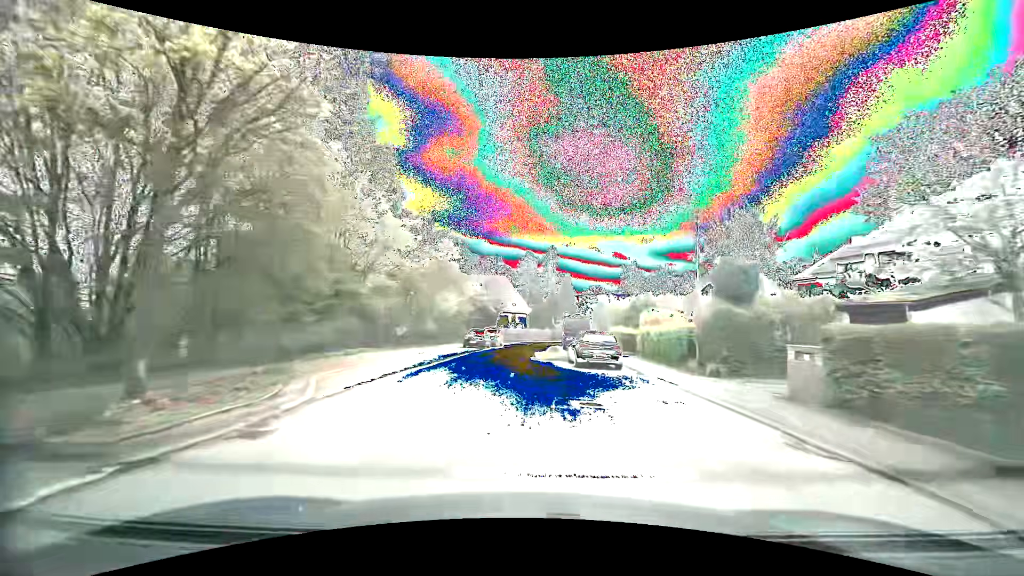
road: residential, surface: asphalt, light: Day
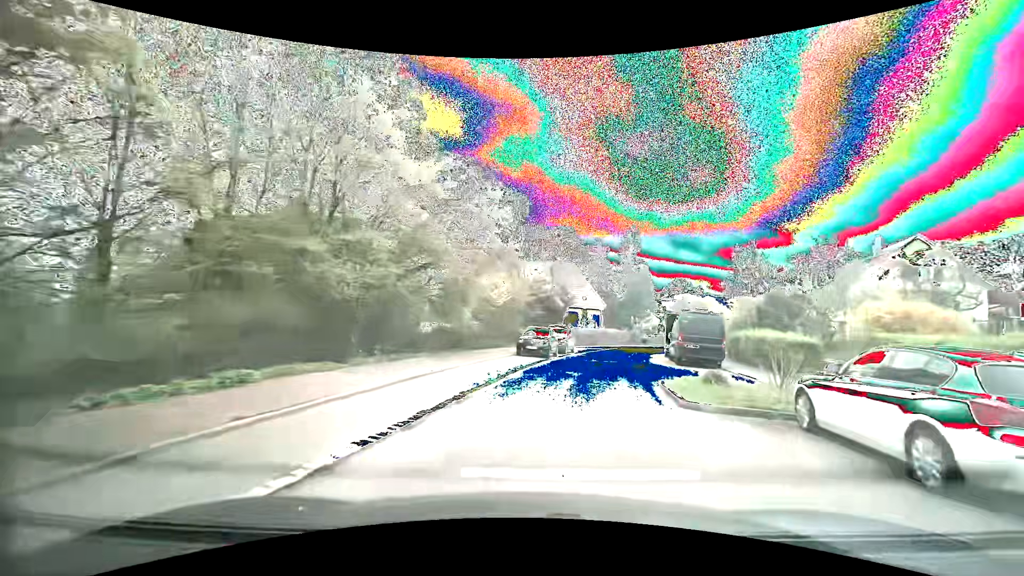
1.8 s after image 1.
(-1.3, +13.8) m; -6°
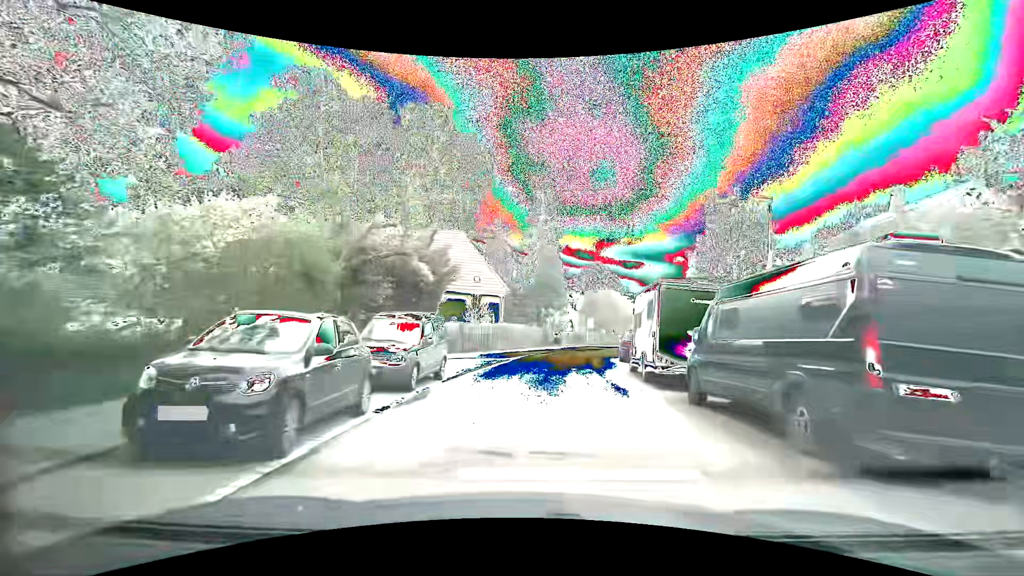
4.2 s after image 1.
(+1.9, +19.0) m; +10°
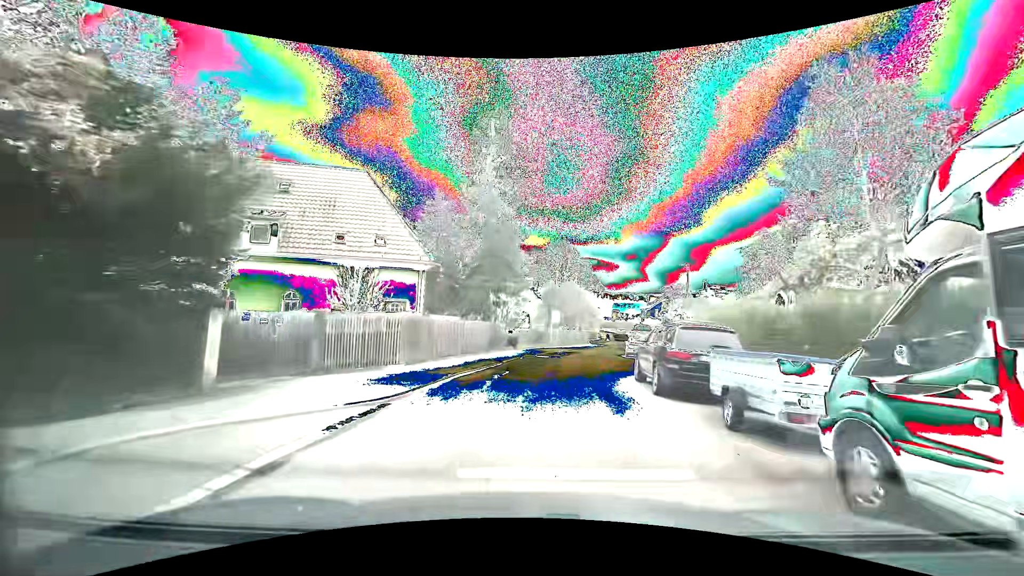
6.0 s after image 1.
(+0.8, +15.0) m; +6°
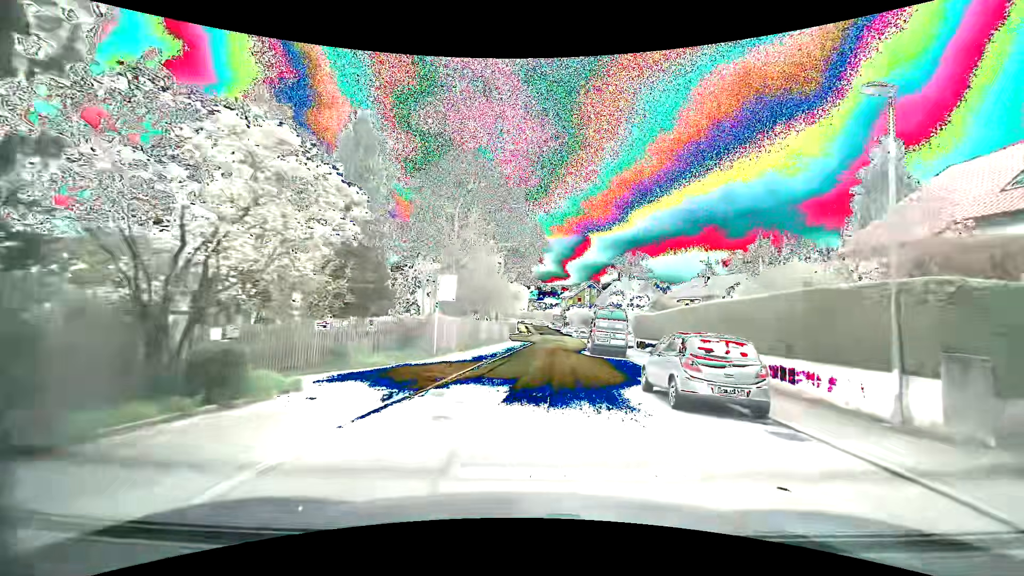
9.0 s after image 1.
(+2.1, +25.3) m; +10°
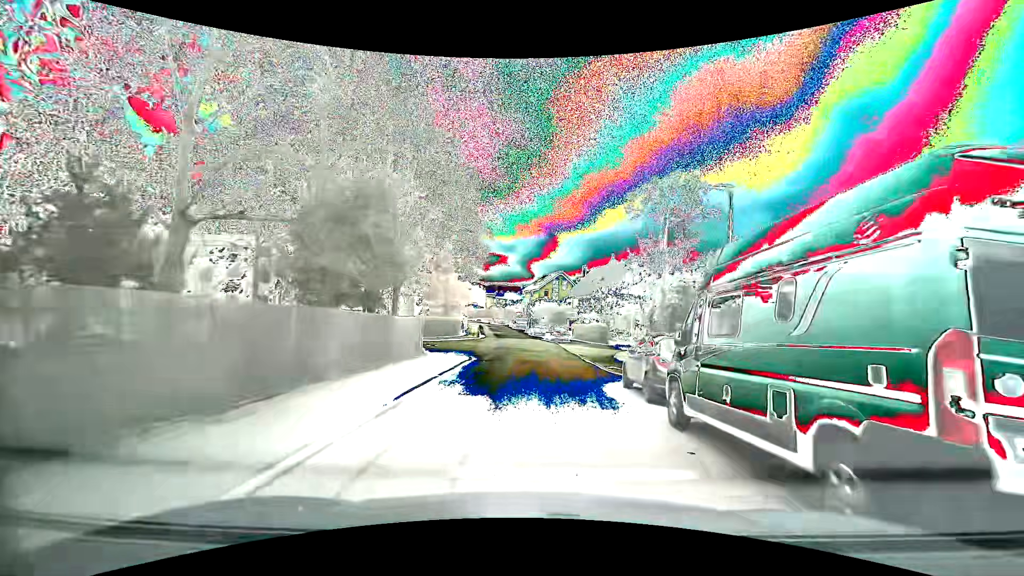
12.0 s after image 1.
(+1.1, +25.8) m; +4°
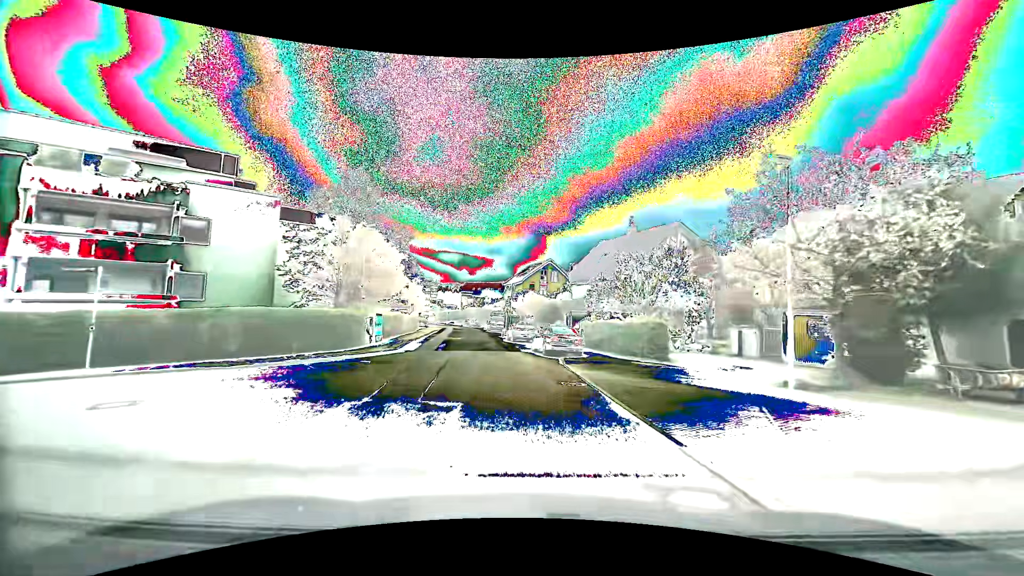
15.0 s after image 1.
(+0.8, +25.3) m; +1°
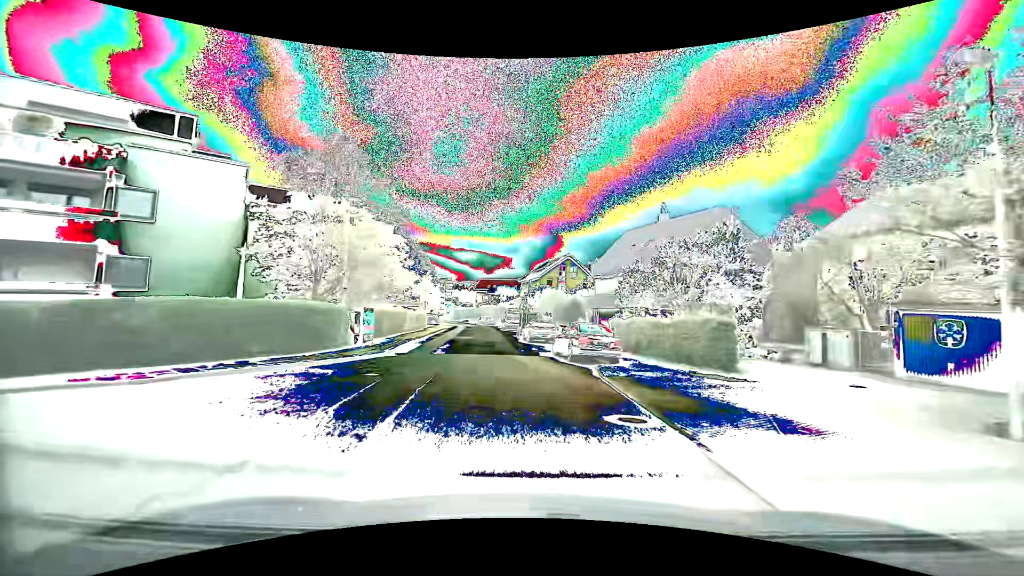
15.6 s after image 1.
(-0.1, +5.1) m; -1°
(0, +10) (-1, +20) (-2, +30) (-3, +40) (-4, +50) (-5, +60) (-6, +70) (-7, +80) (-9, +89) (-12, +99) m
